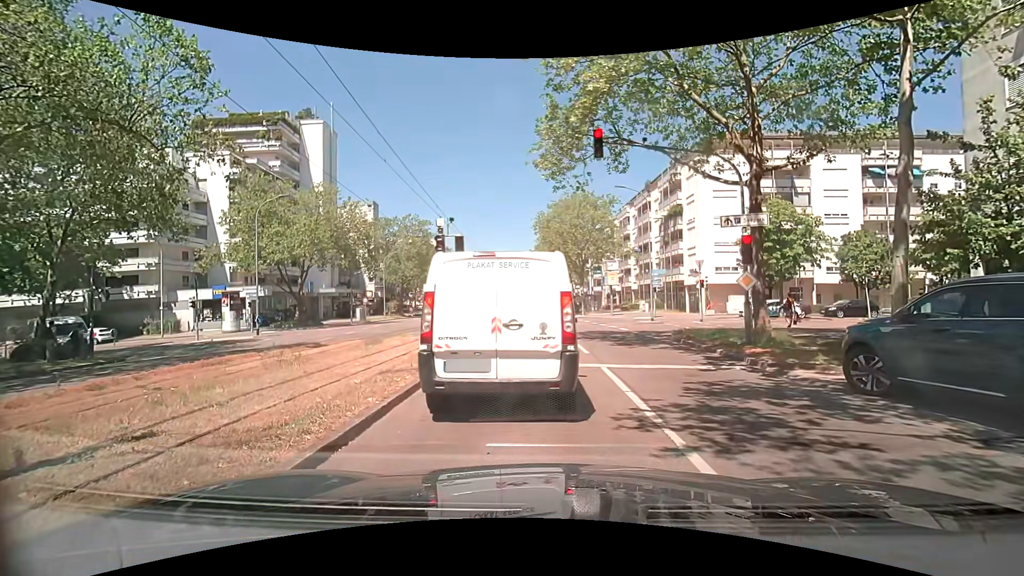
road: tertiary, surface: asphalt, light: Day
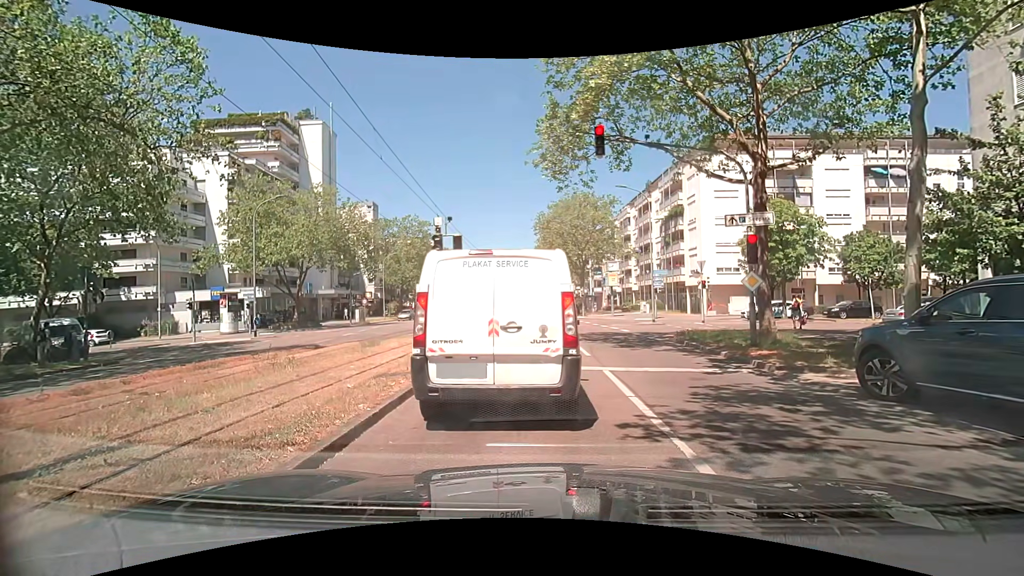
(0.0, +0.4) m; 0°
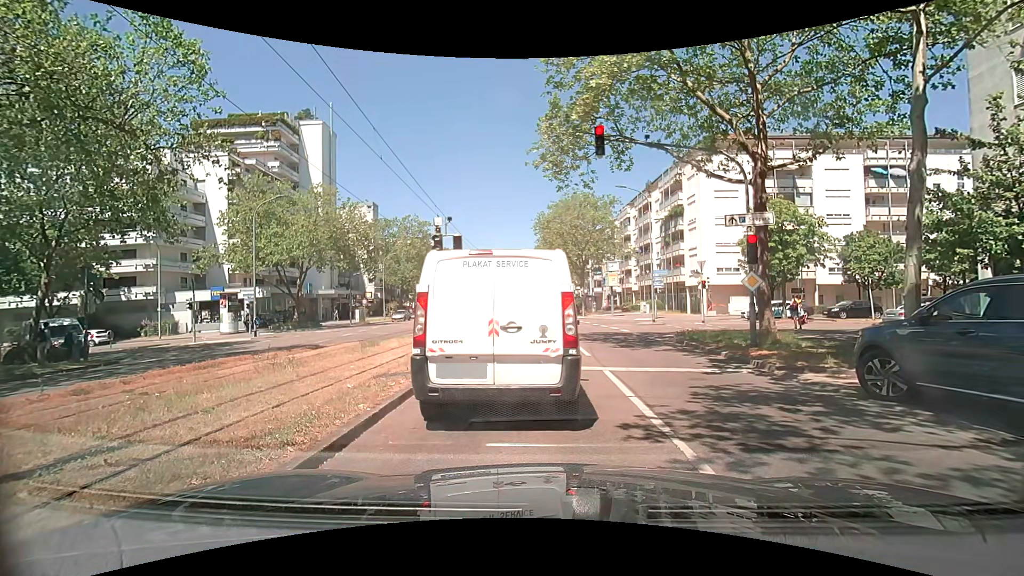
(0.0, 0.0) m; 0°
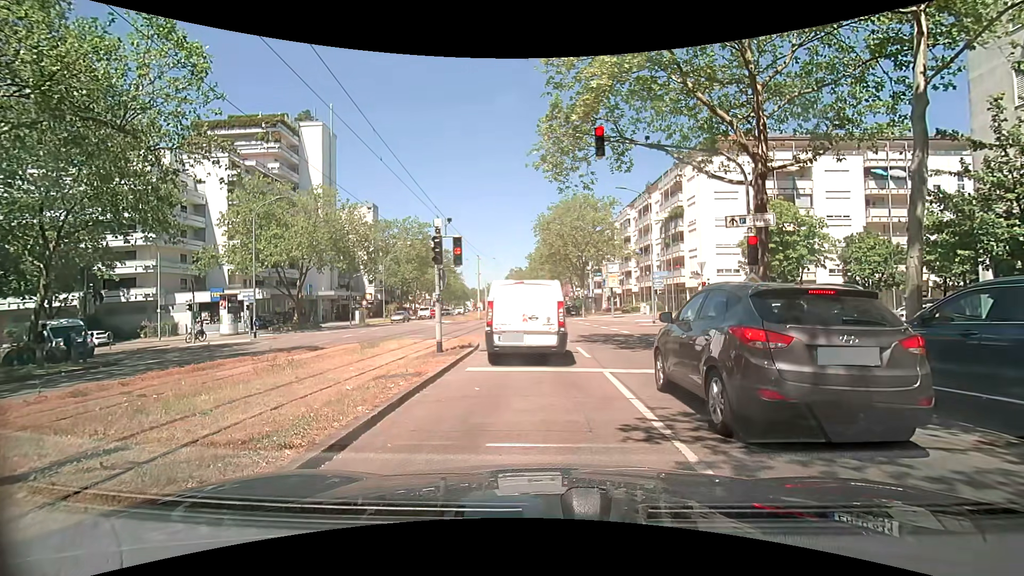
(0.0, 0.0) m; 0°
